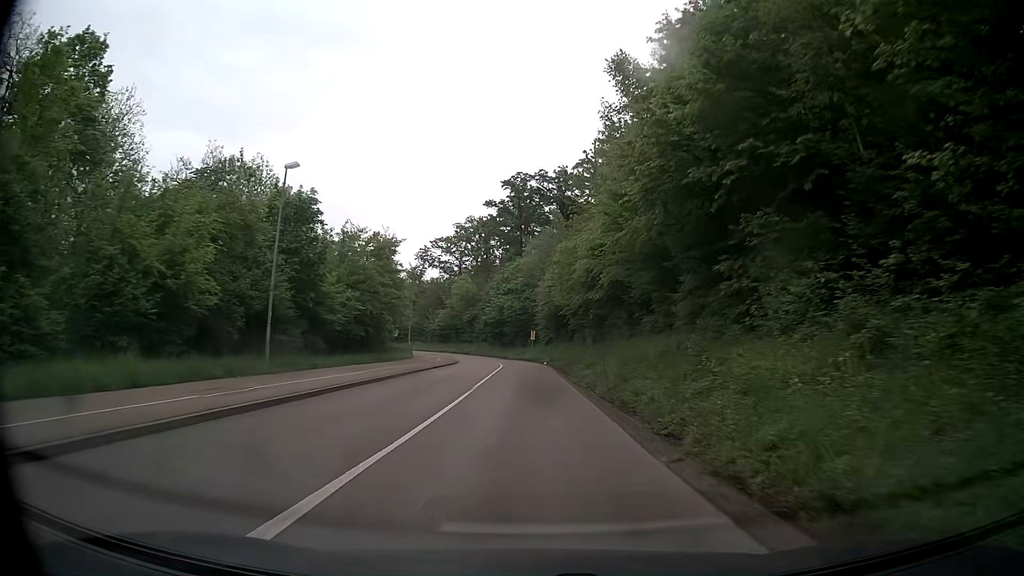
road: secondary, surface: asphalt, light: Day
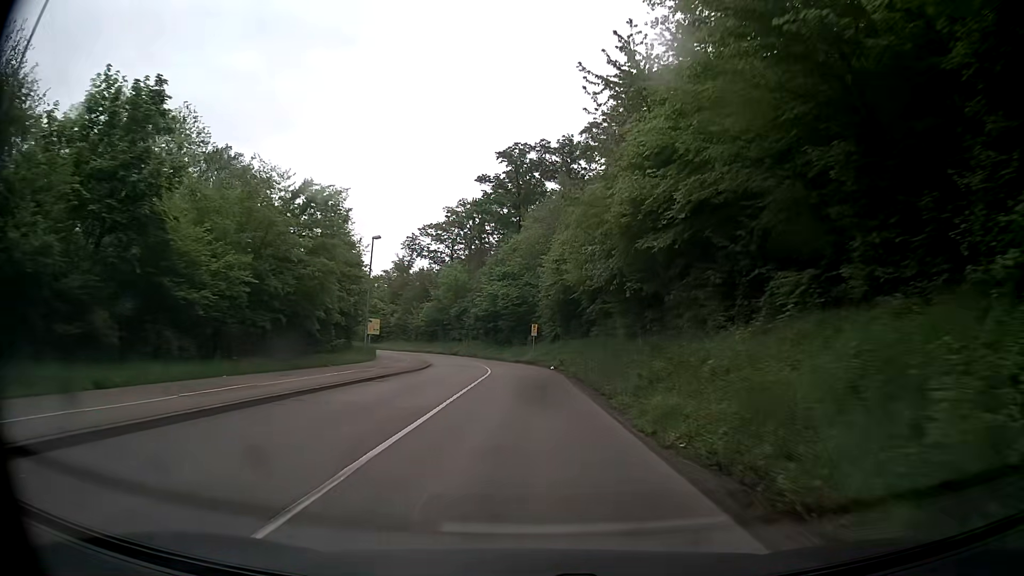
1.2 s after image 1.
(0.0, +16.2) m; 0°
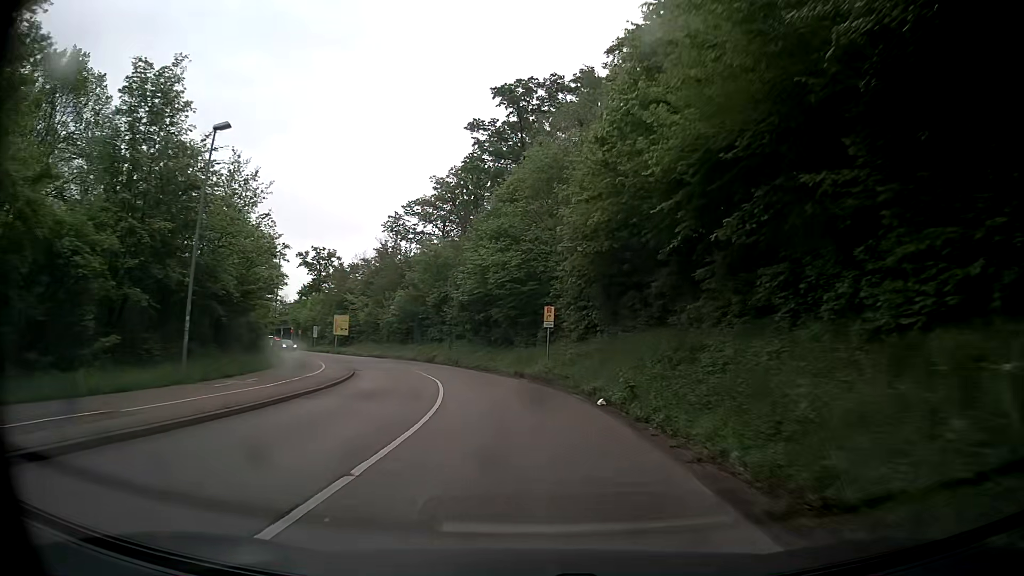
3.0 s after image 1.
(-0.1, +24.6) m; 0°
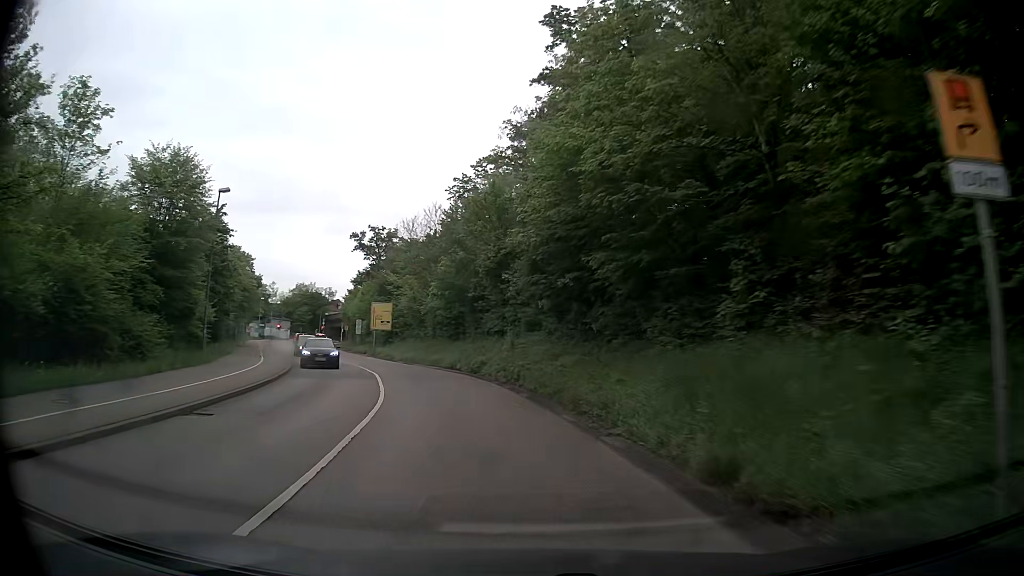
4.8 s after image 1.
(-1.4, +24.8) m; -8°
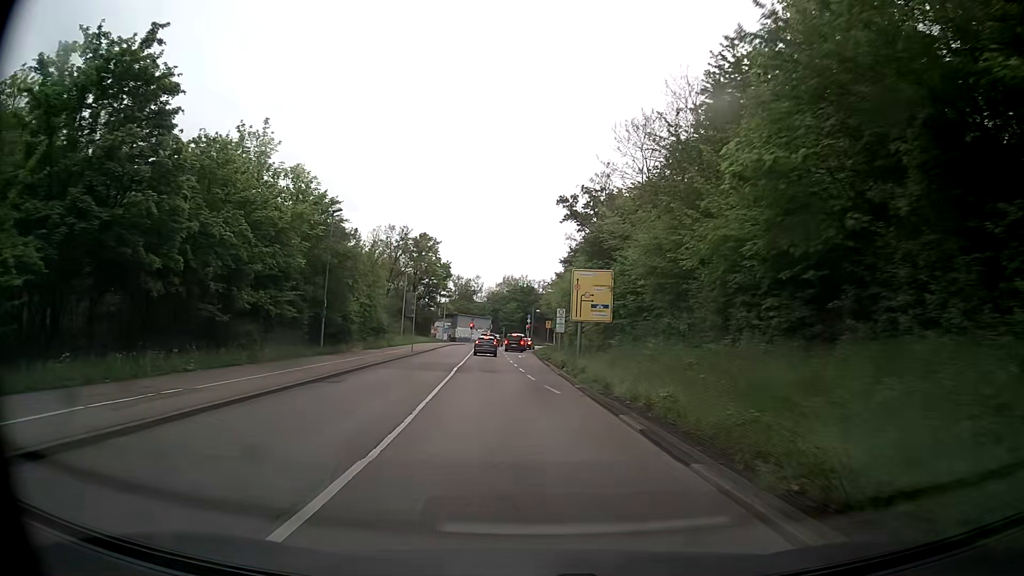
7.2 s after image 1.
(-5.5, +30.3) m; -20°
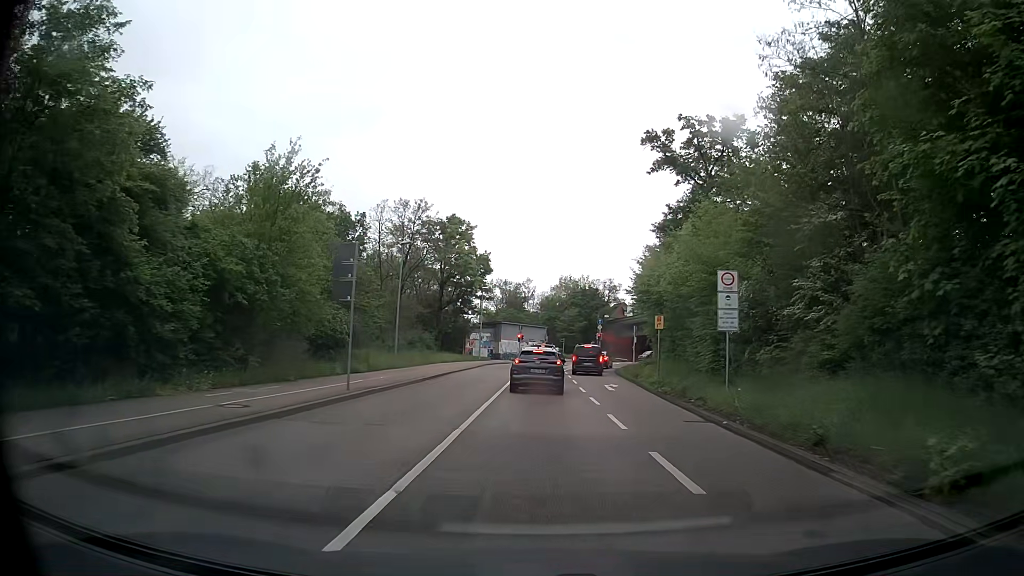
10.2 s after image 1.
(-1.9, +29.2) m; -4°
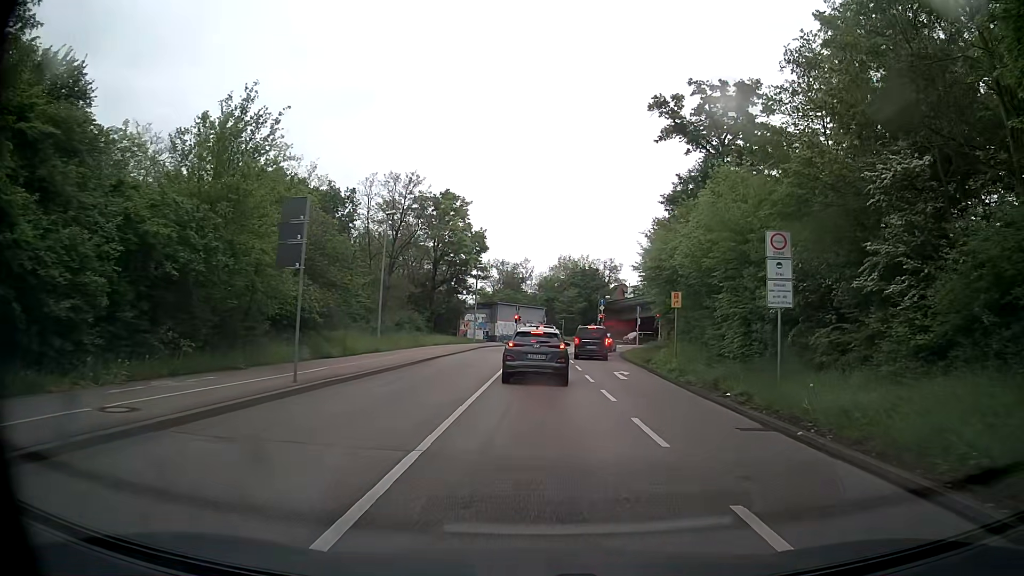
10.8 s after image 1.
(-0.1, +4.0) m; 0°
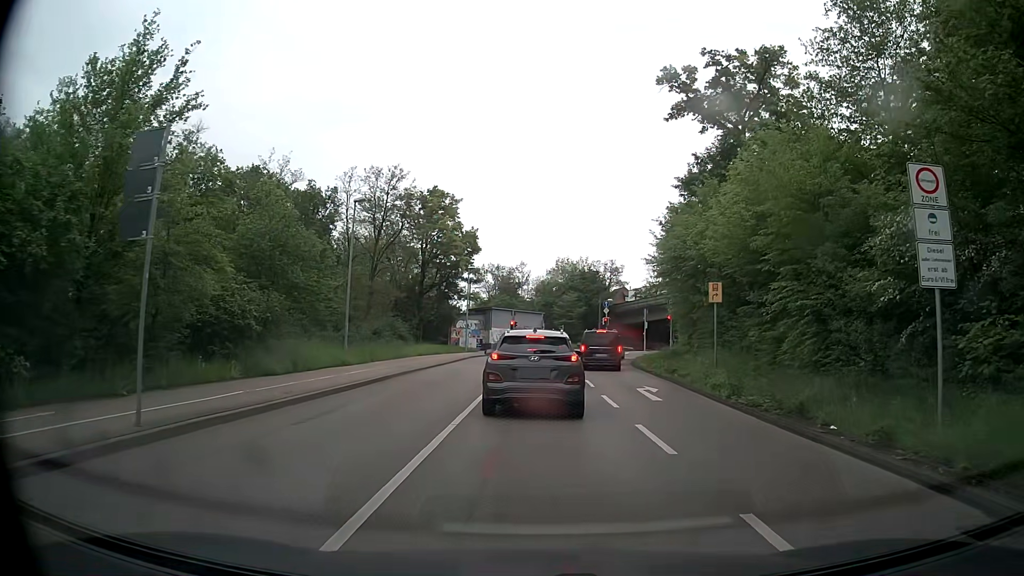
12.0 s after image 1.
(0.0, +6.2) m; 0°
(0, +10) (0, +20) (0, +30) (0, +40) (+1, +50) (+2, +60) (+6, +69) (+12, +77) (+18, +85) (+24, +93) m
